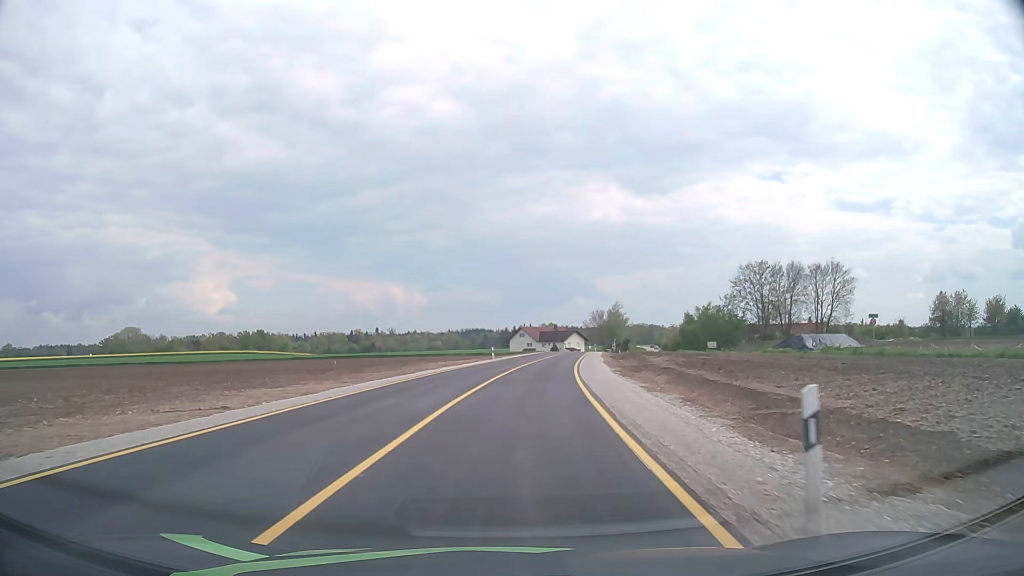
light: Day
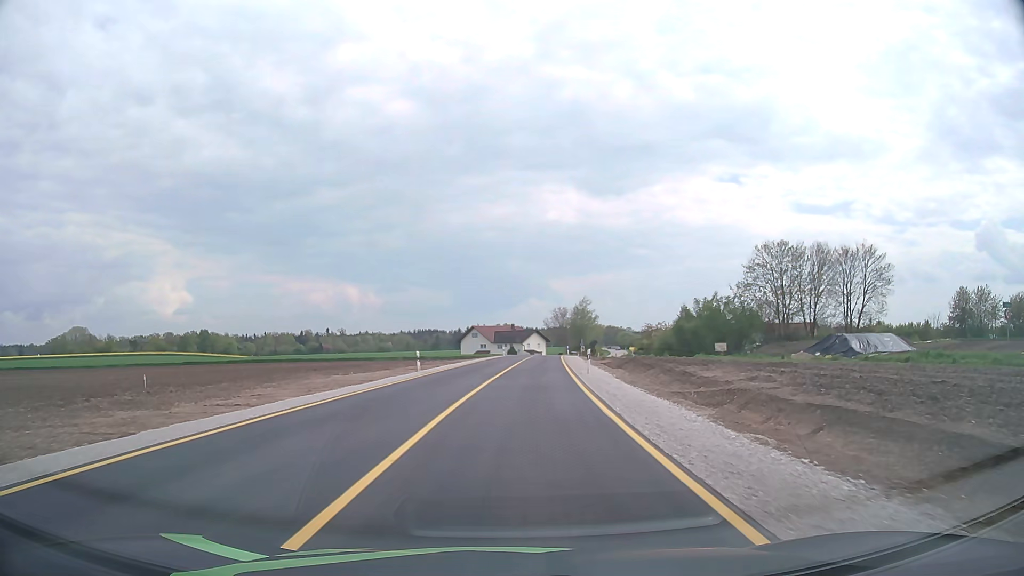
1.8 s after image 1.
(+0.8, +23.6) m; +4°
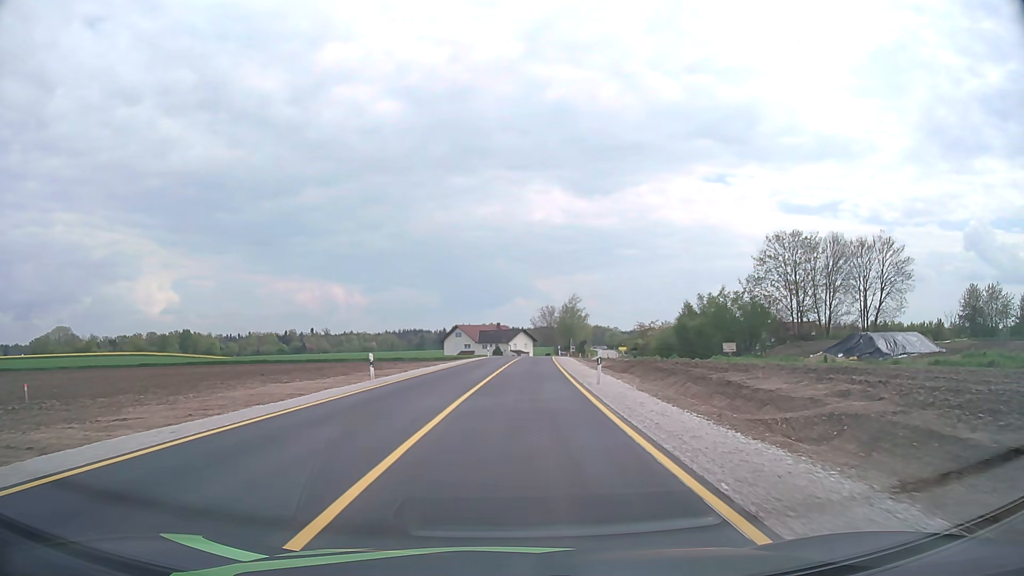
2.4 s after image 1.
(+0.1, +7.9) m; +1°
